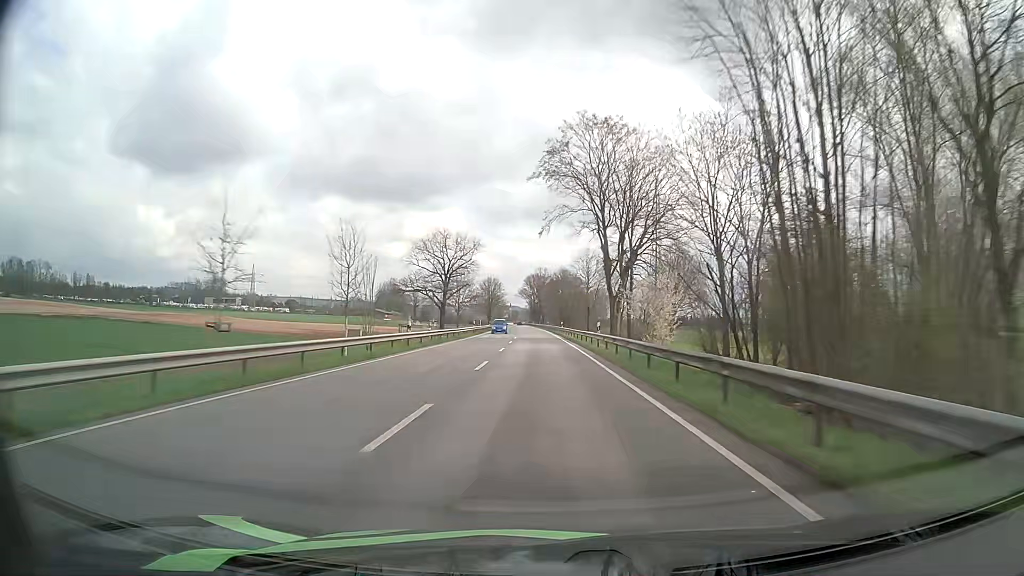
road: primary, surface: asphalt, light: Day
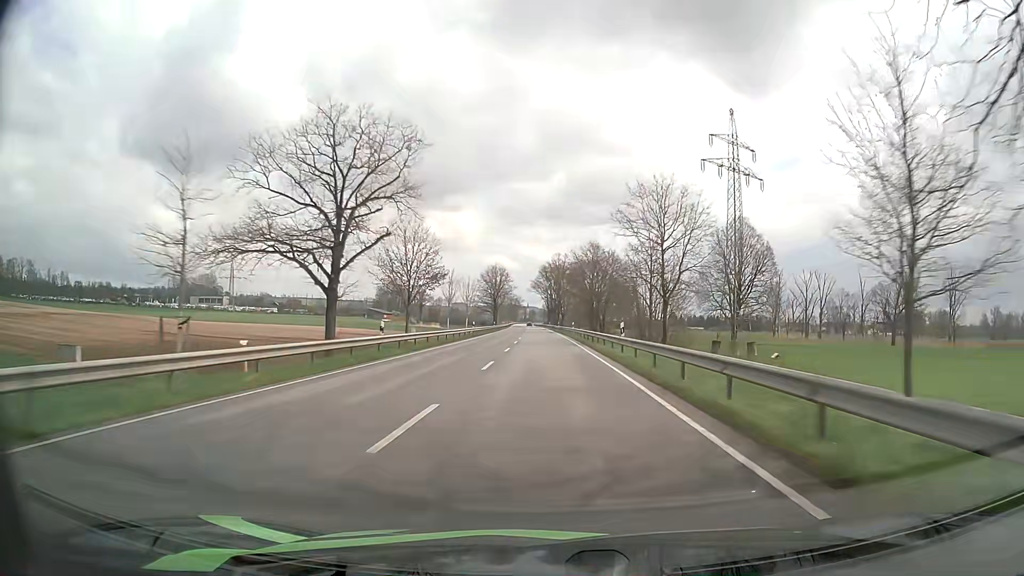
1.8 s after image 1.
(-0.7, +48.0) m; -2°
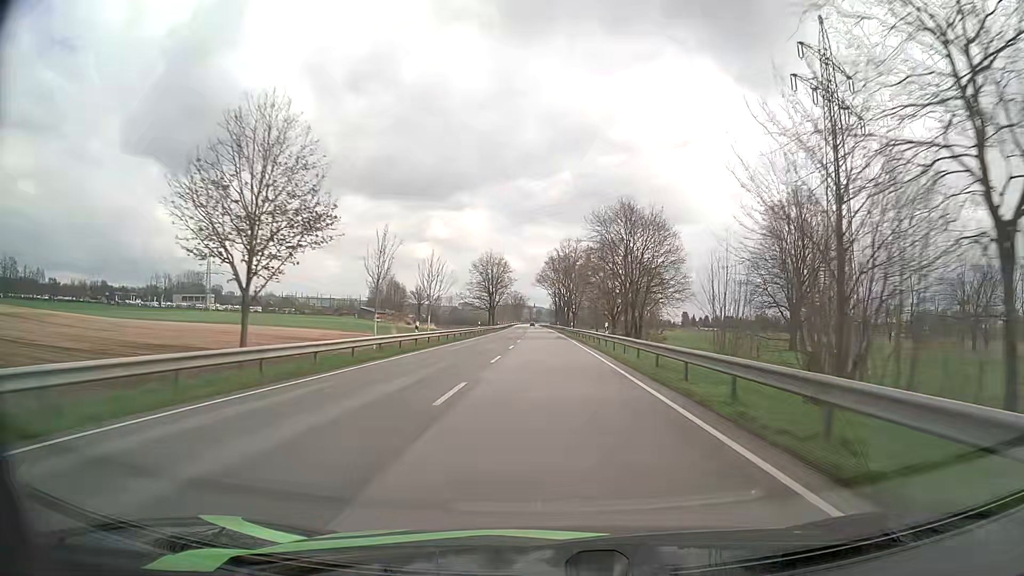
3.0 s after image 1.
(-0.2, +32.0) m; -1°
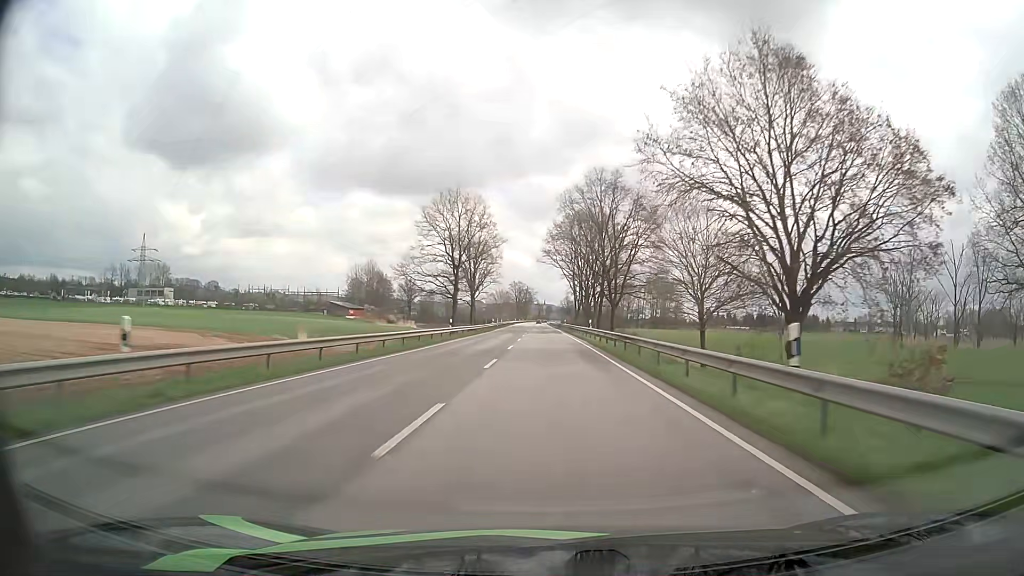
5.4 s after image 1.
(-0.5, +64.0) m; -1°
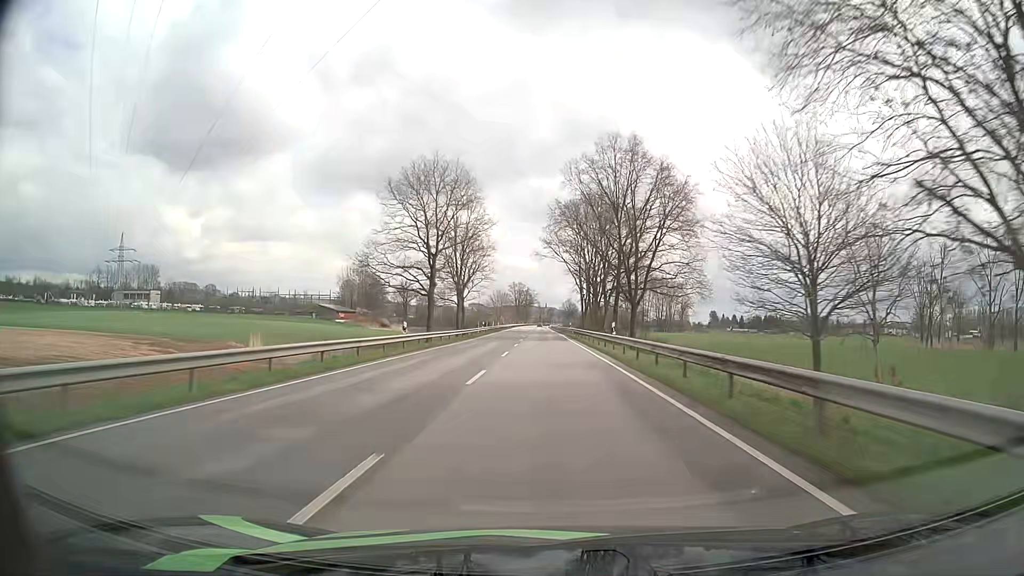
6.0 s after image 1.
(0.0, +16.0) m; 0°
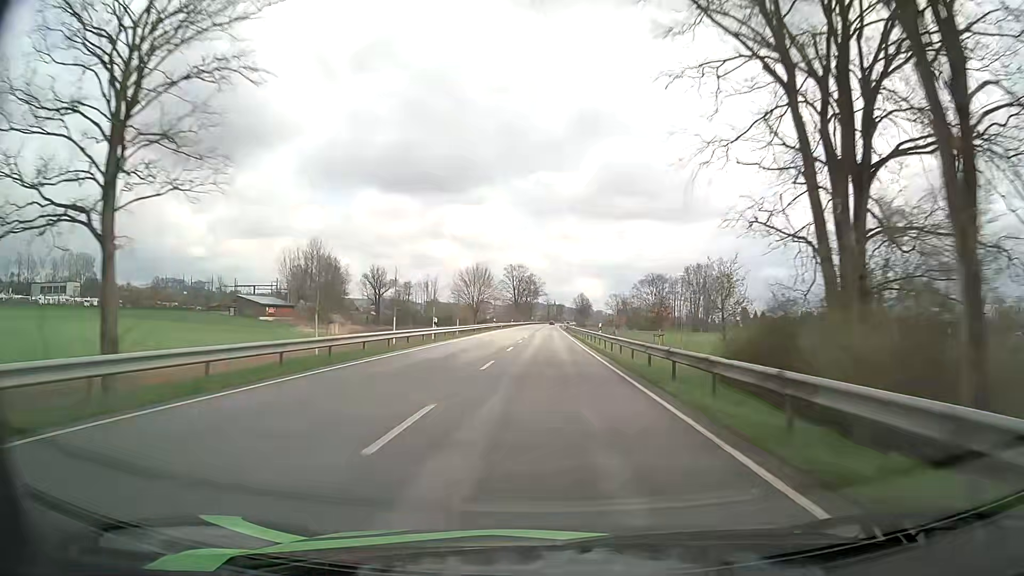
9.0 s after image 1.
(-0.6, +79.8) m; -1°
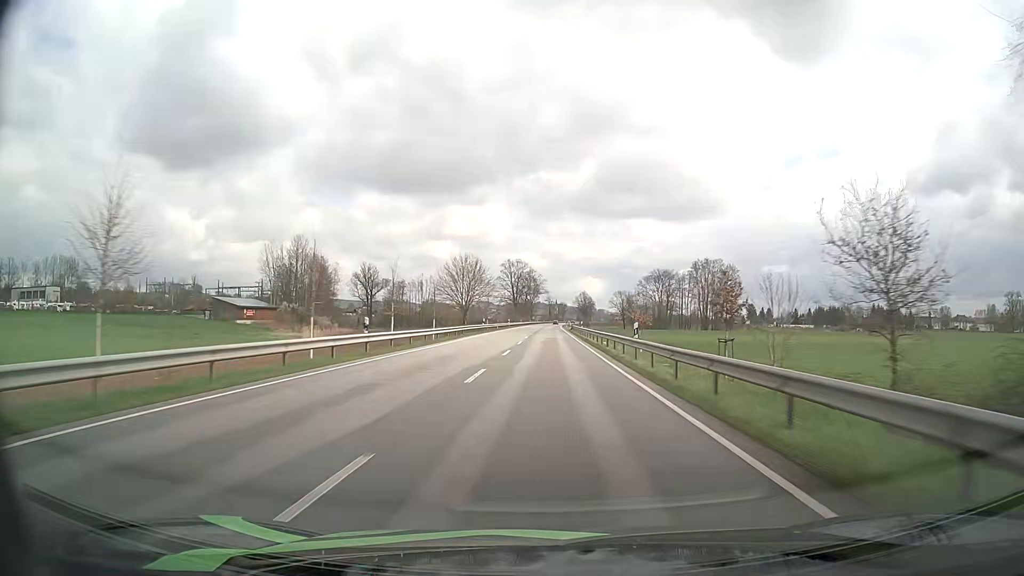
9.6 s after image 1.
(0.0, +16.0) m; 0°
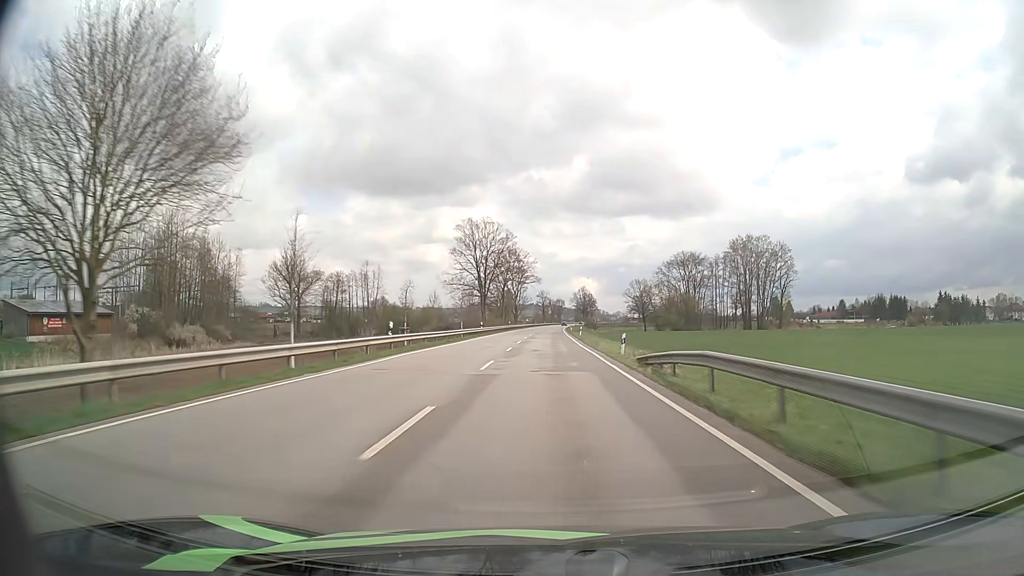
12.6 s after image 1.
(+0.3, +79.8) m; +1°
(0, +10) (0, +20) (0, +30) (0, +40) (0, +50) (0, +60) (0, +70) (0, +80) (0, +90) (+1, +100) m
